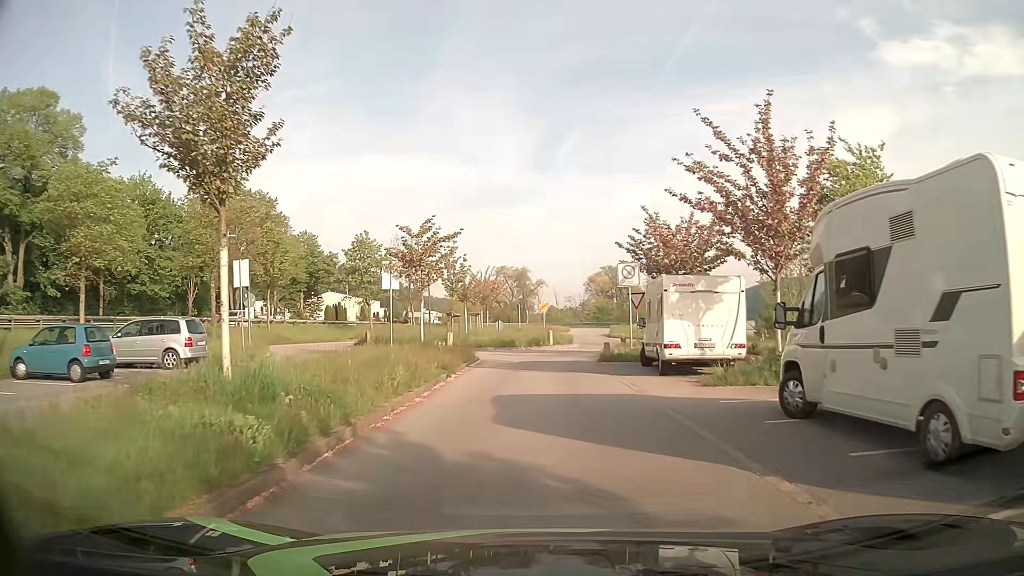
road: residential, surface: asphalt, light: Day
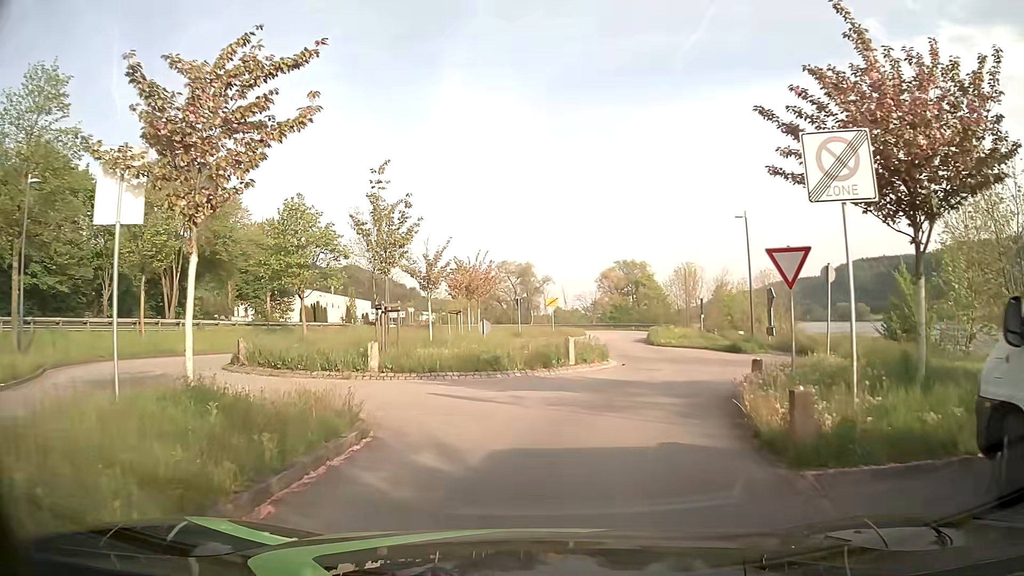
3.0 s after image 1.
(0.0, +17.0) m; -1°
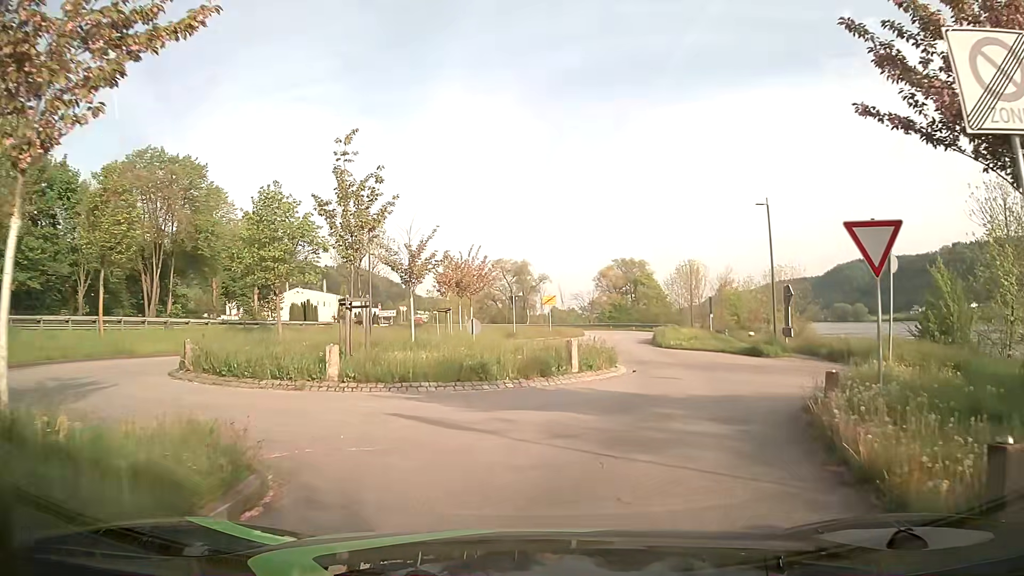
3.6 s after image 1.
(0.0, +3.3) m; 0°
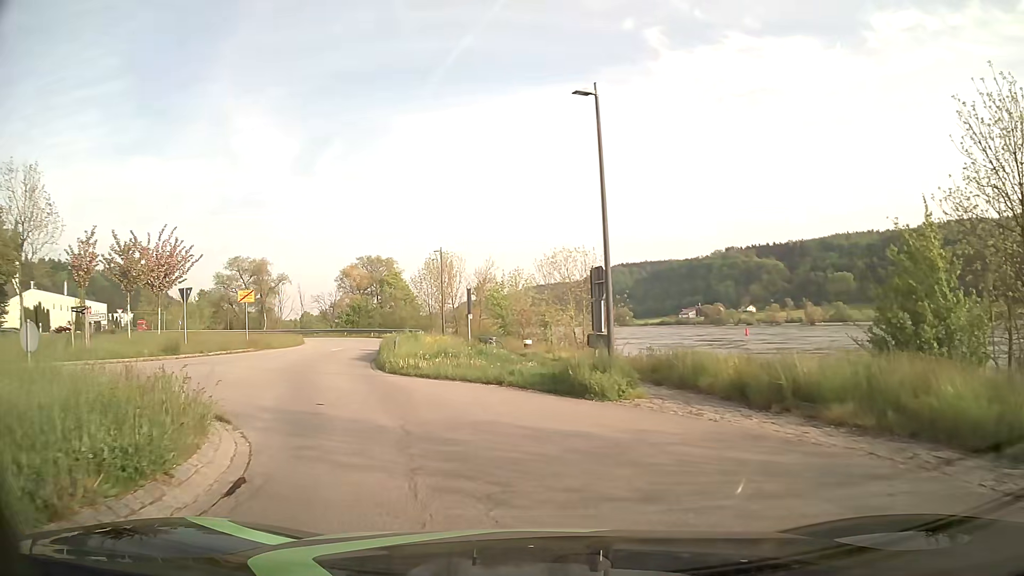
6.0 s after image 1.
(+2.6, +13.2) m; +21°
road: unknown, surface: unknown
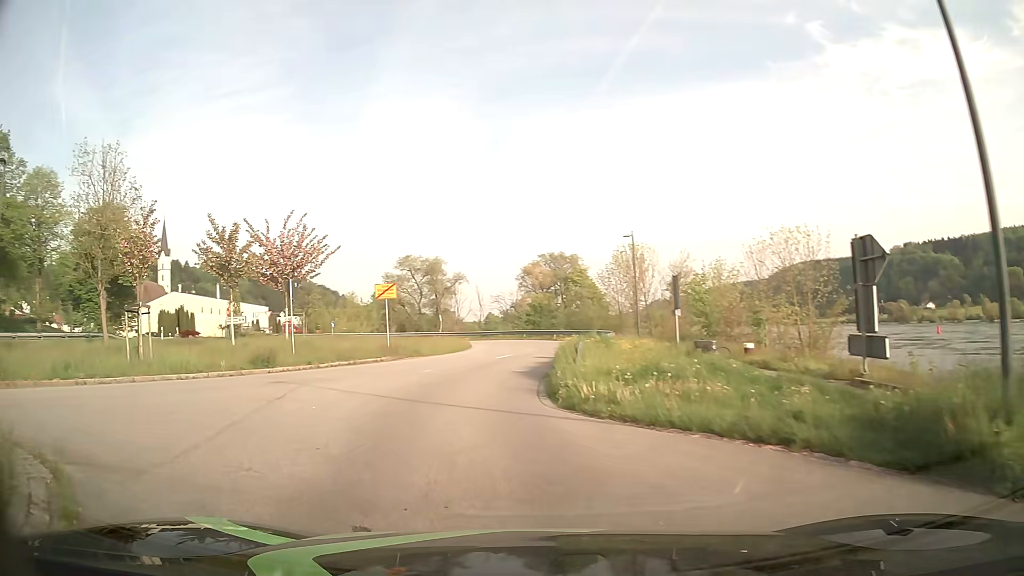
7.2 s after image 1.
(-0.8, +7.1) m; -15°
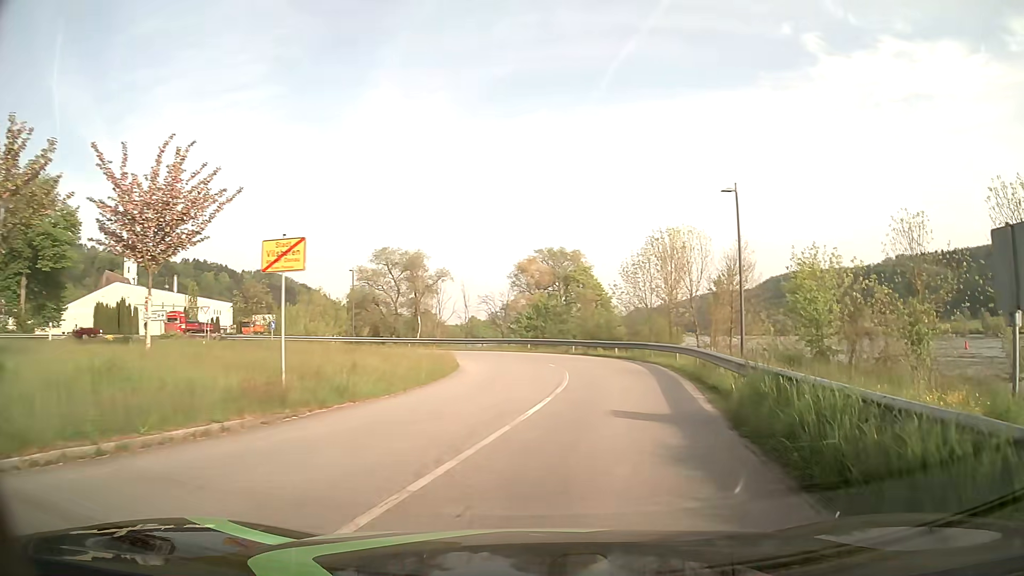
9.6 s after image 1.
(-1.9, +14.8) m; +1°
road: unclassified
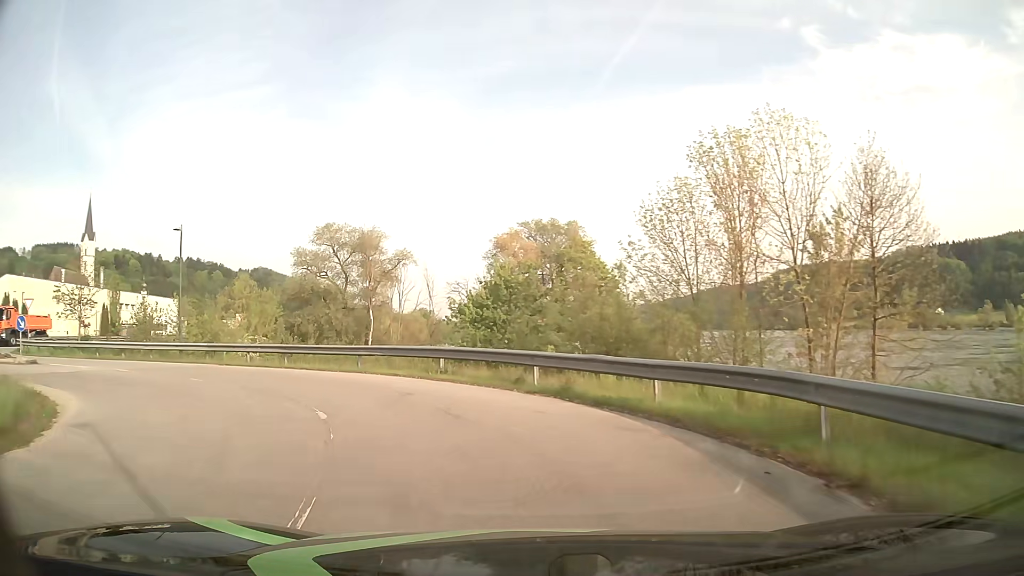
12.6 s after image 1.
(+1.9, +22.8) m; -1°
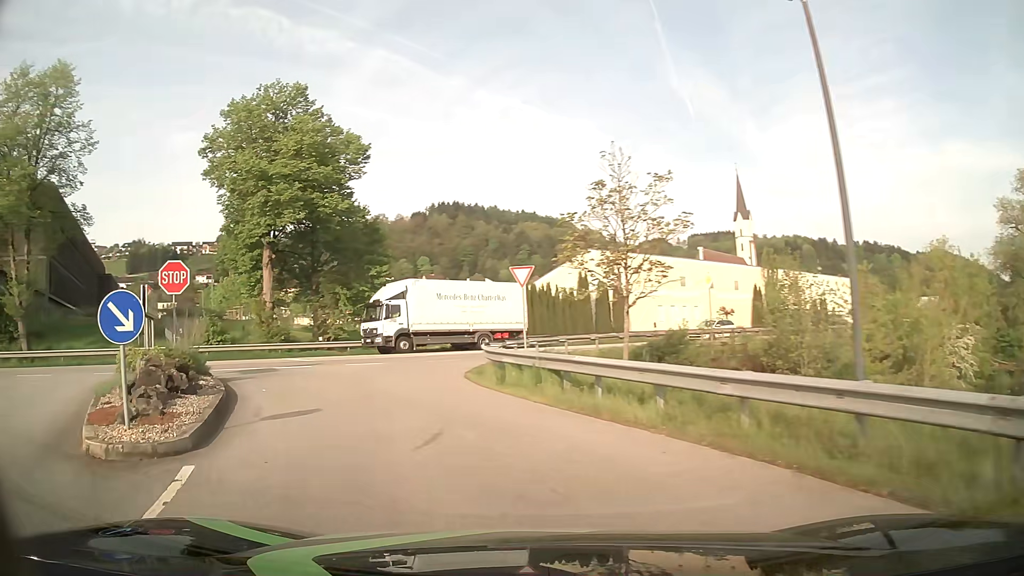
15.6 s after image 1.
(-9.3, +19.7) m; -58°
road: service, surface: asphalt
